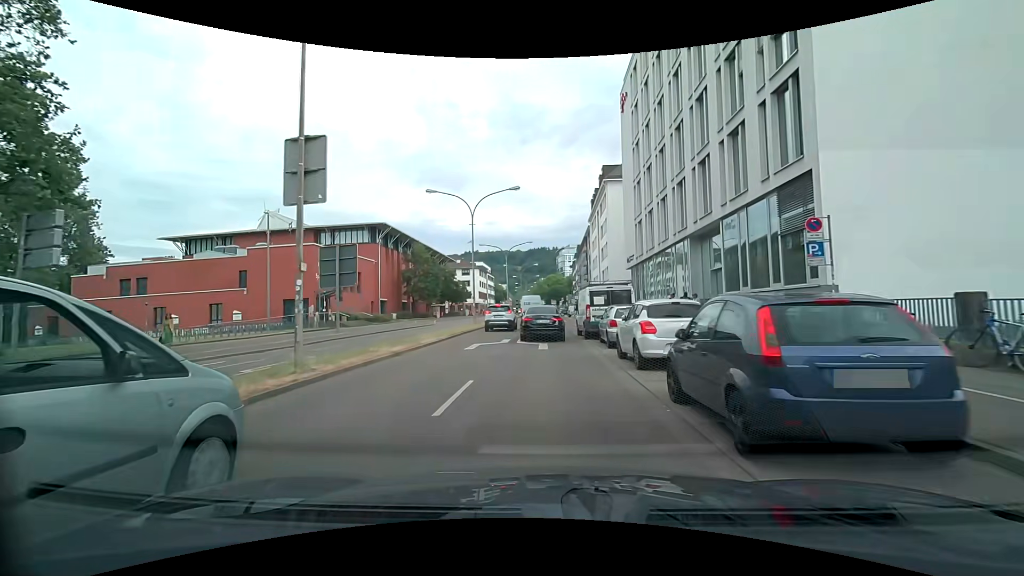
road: primary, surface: asphalt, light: Day
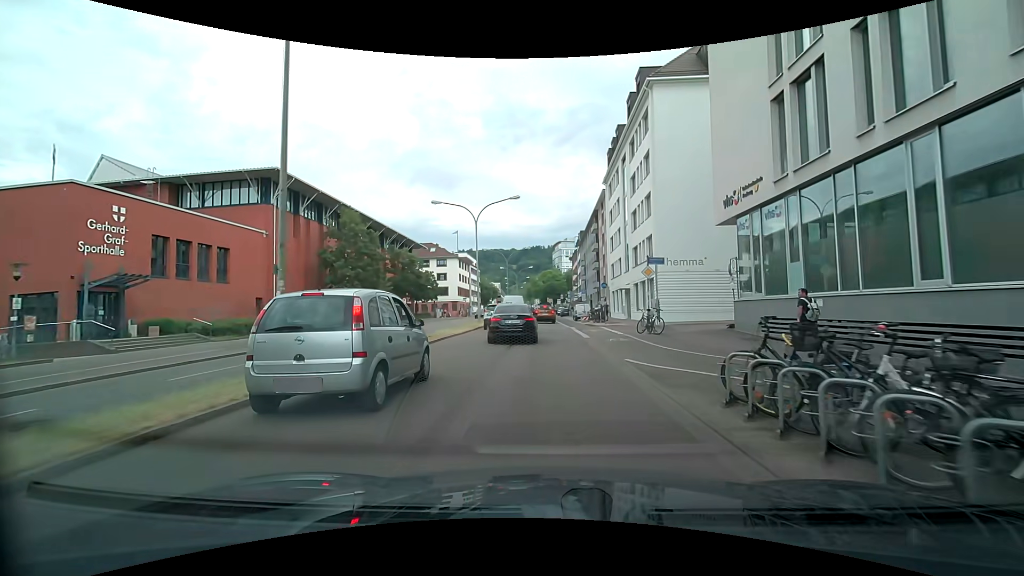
(-0.3, +25.6) m; -1°
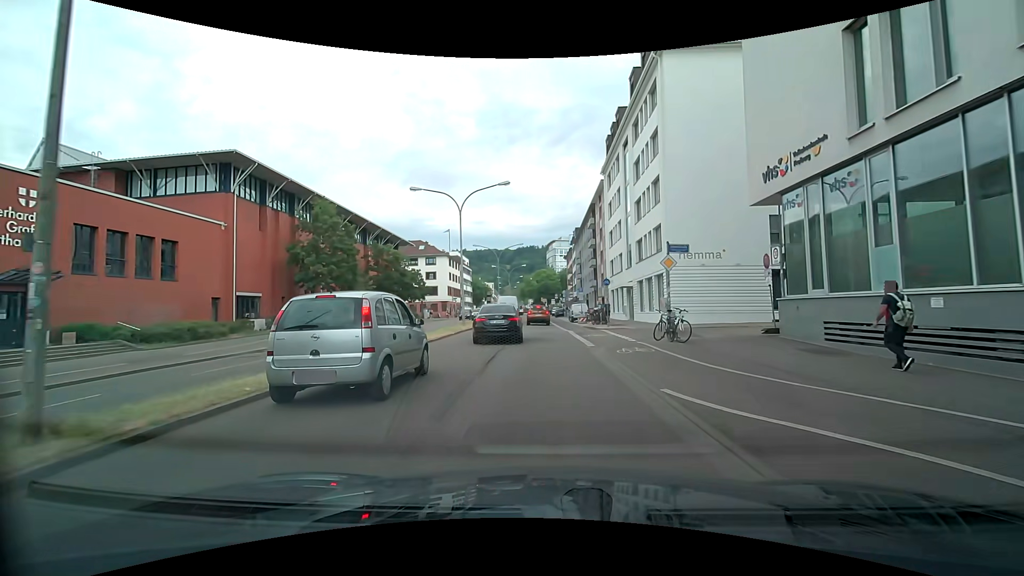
(+0.1, +4.4) m; +2°
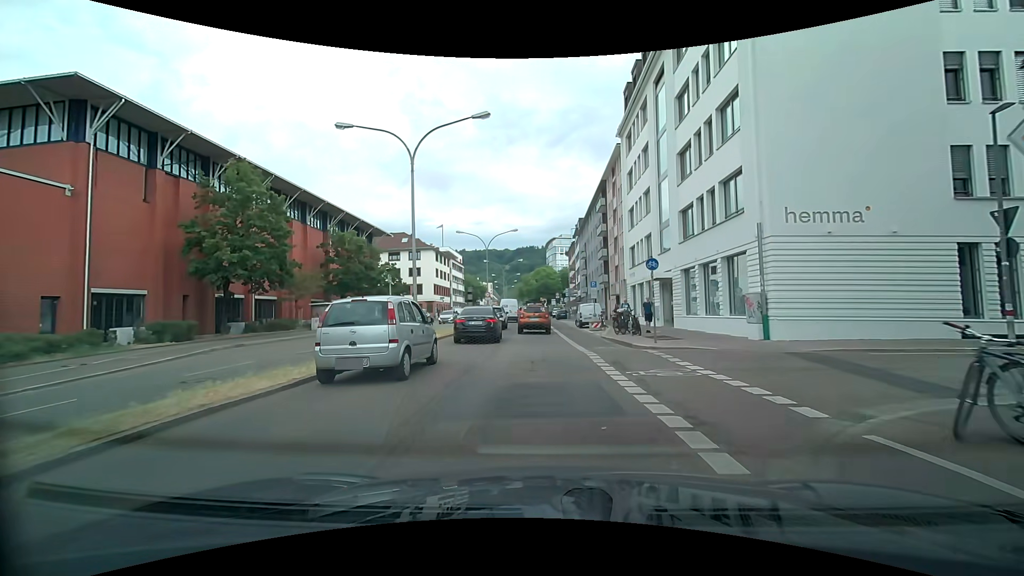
(-0.1, +12.2) m; -1°
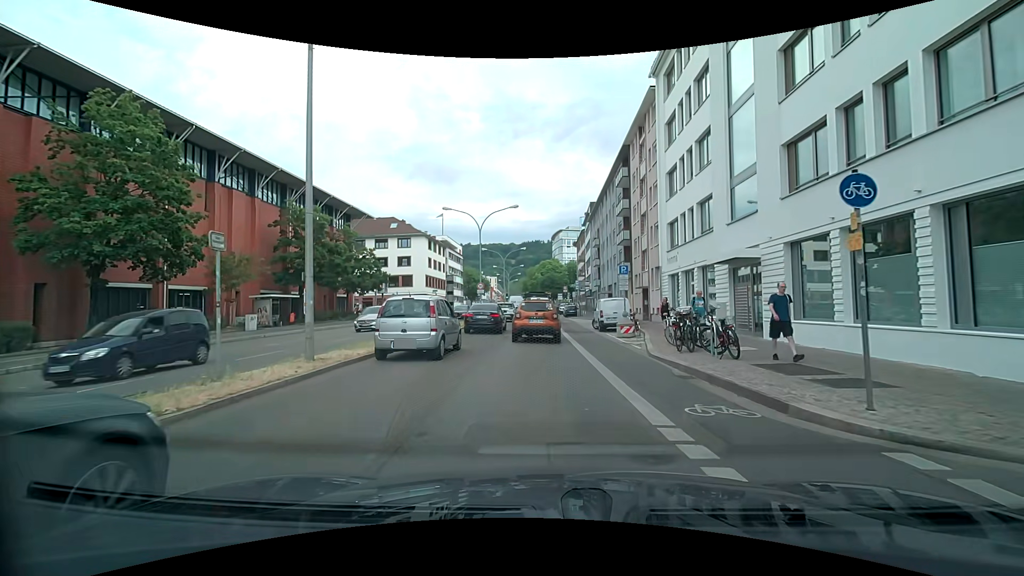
(-0.1, +10.0) m; 0°
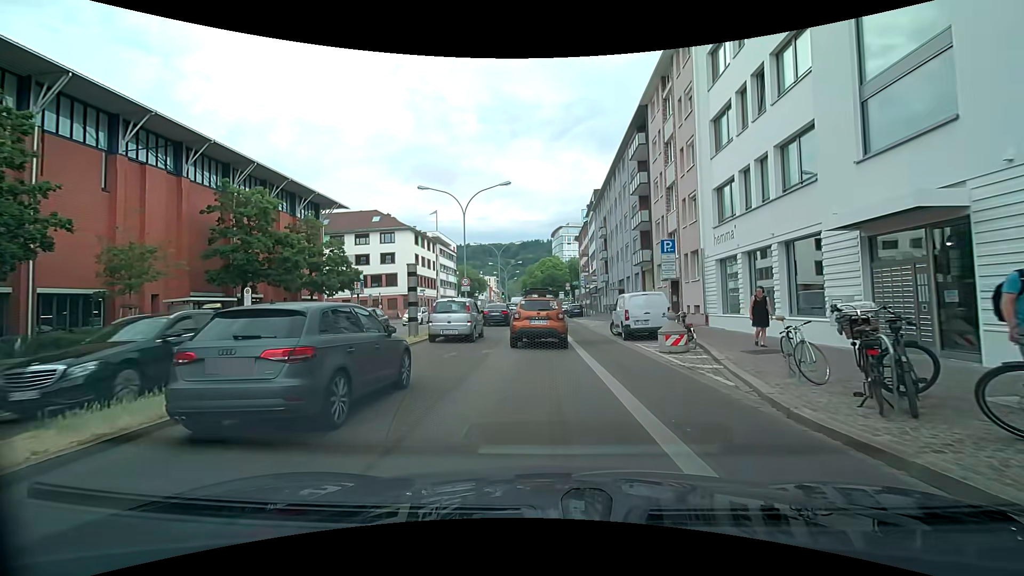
(0.0, +8.1) m; -1°
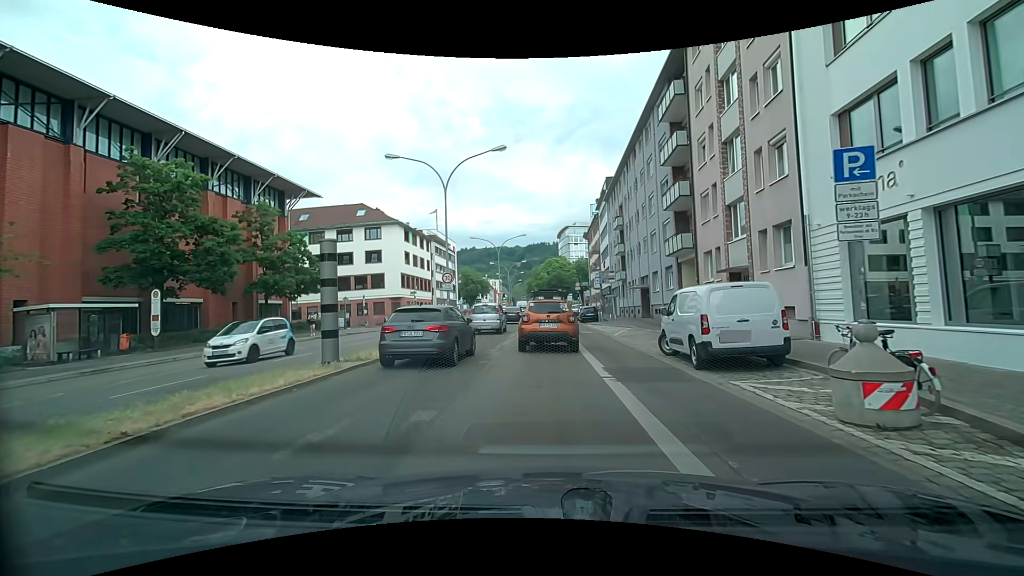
(0.0, +8.5) m; 0°
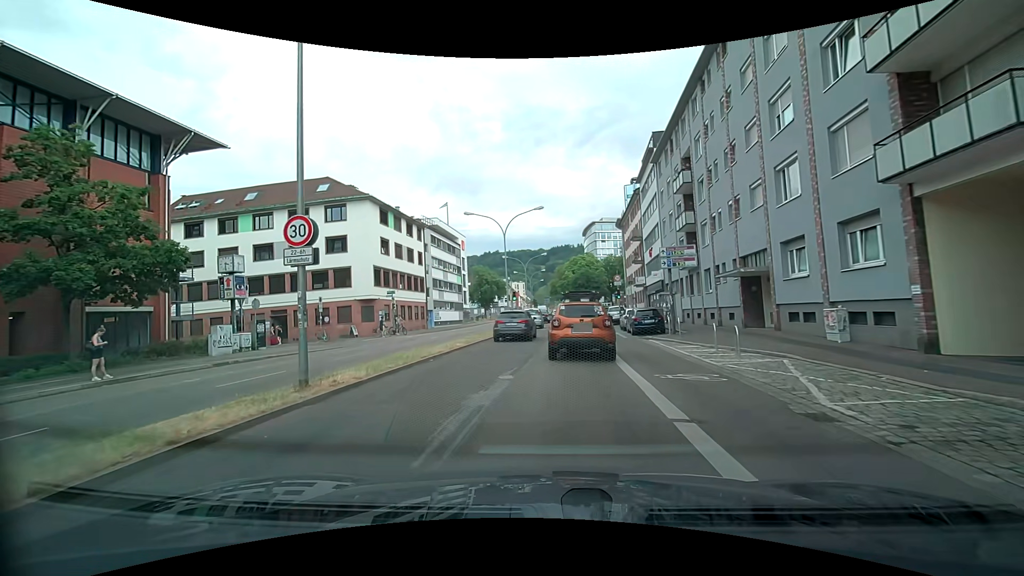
(-0.1, +17.7) m; -2°
(0, +10) (-1, +20) (-1, +30) (-2, +40) (-2, +50) (-2, +60) (-2, +70) (-2, +80) (-2, +90) (-2, +100) m
